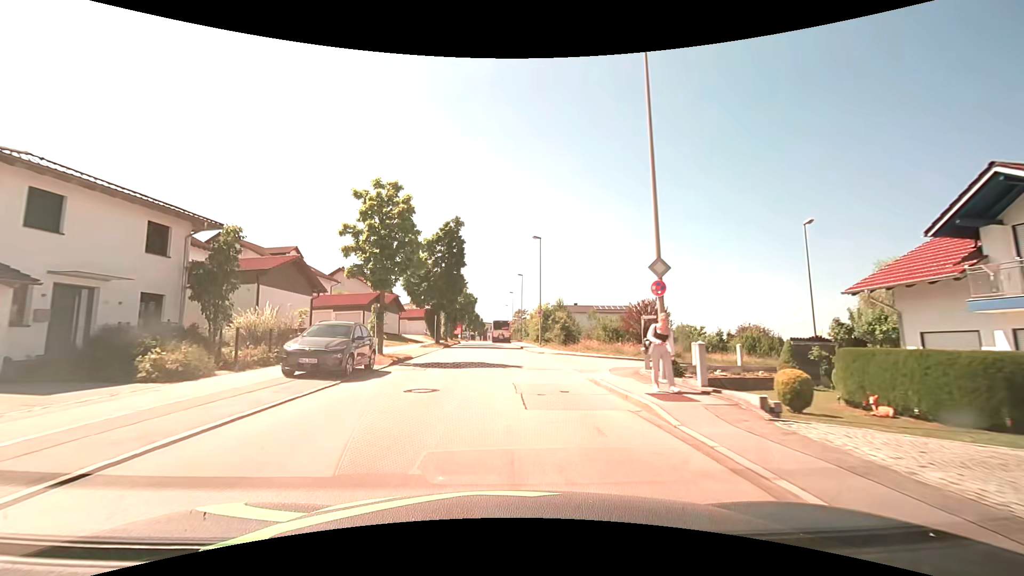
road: residential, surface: asphalt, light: Day
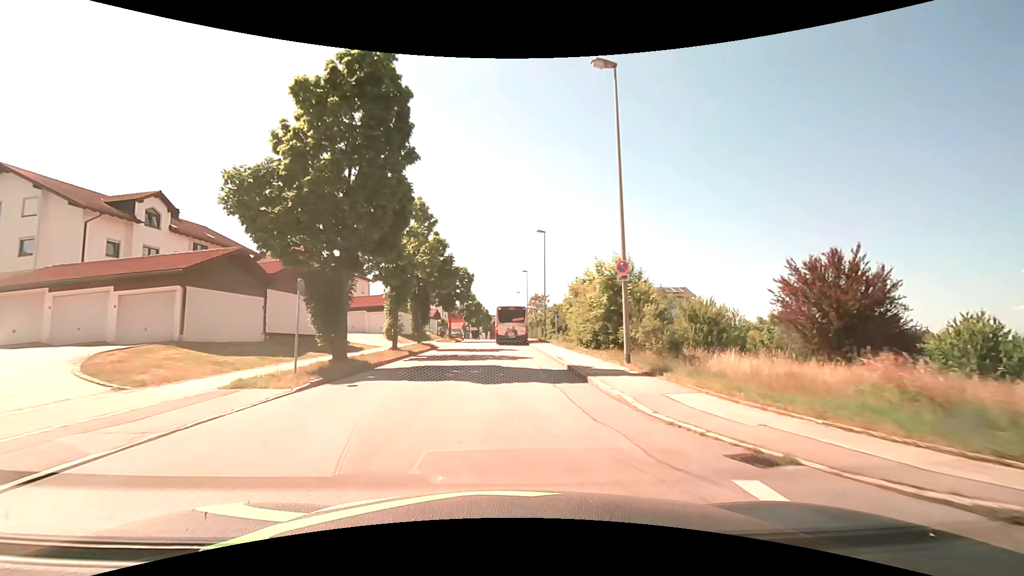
(-0.3, +29.3) m; -1°
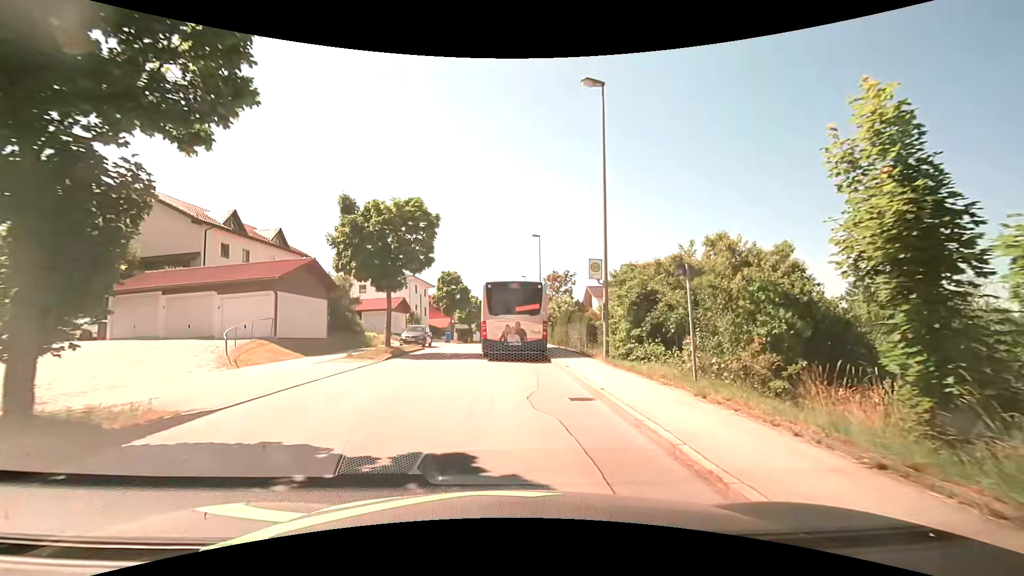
(+0.1, +26.1) m; +1°
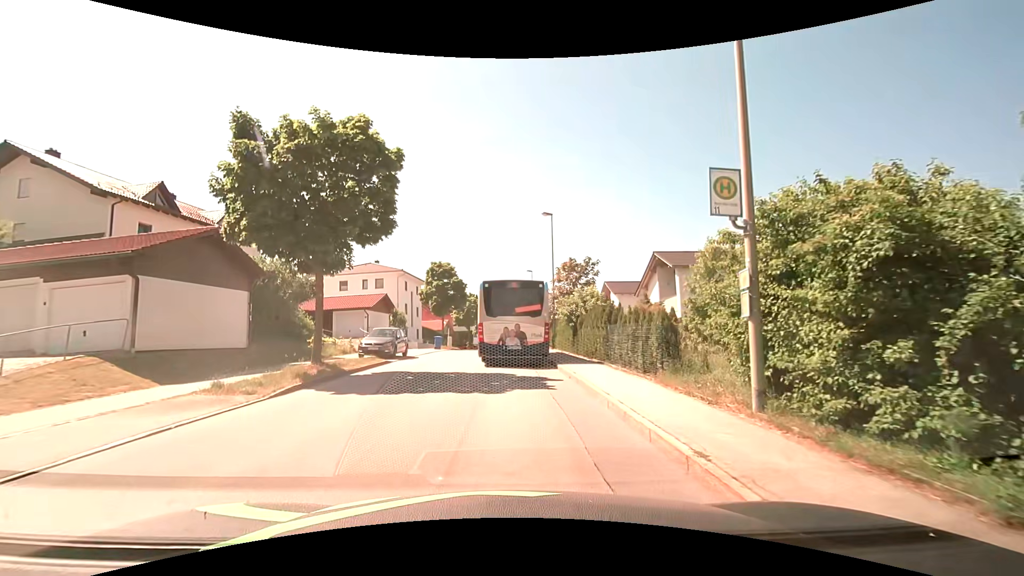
(-0.2, +9.8) m; -2°
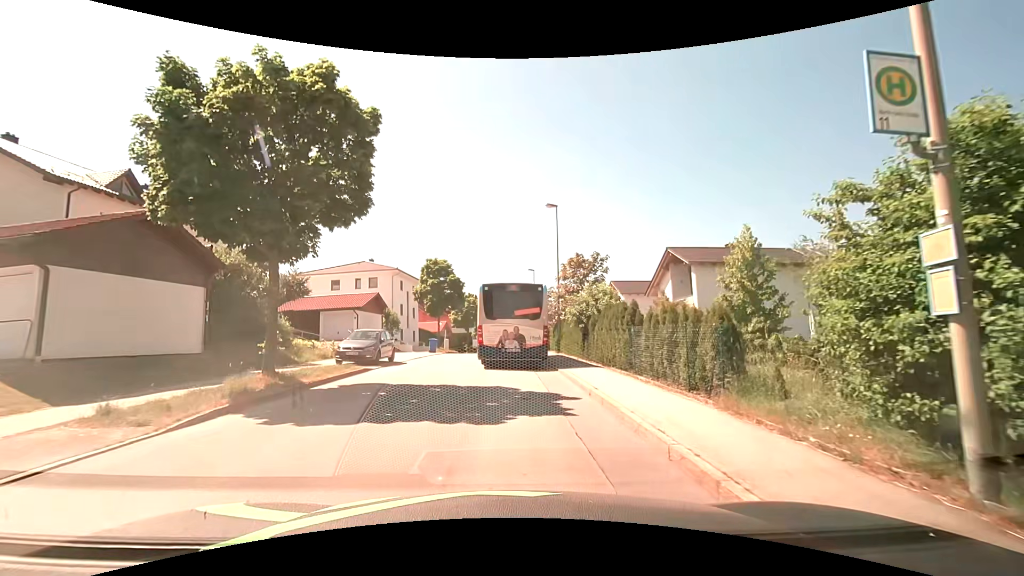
(0.0, +3.1) m; +1°
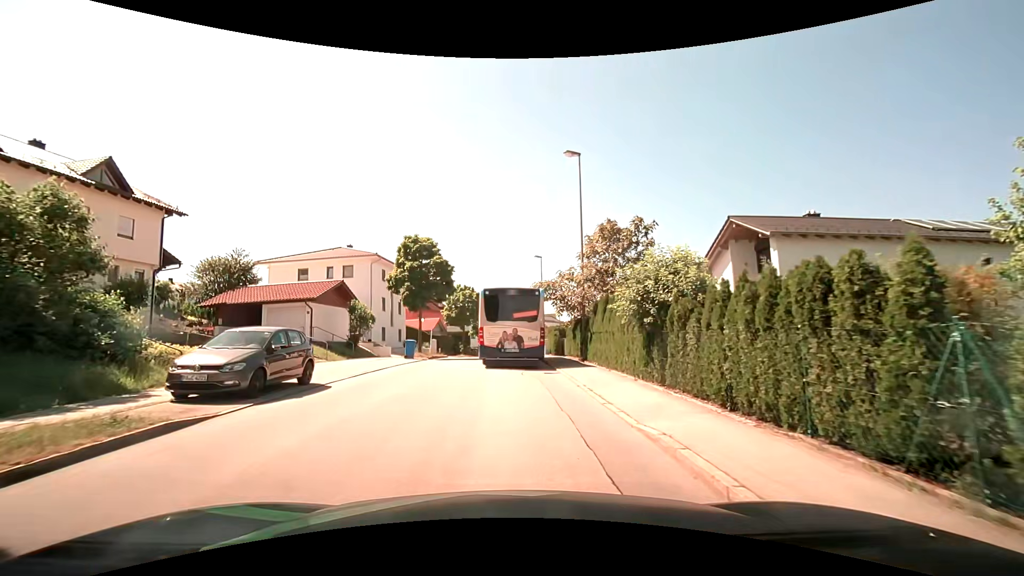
(0.0, +10.0) m; 0°
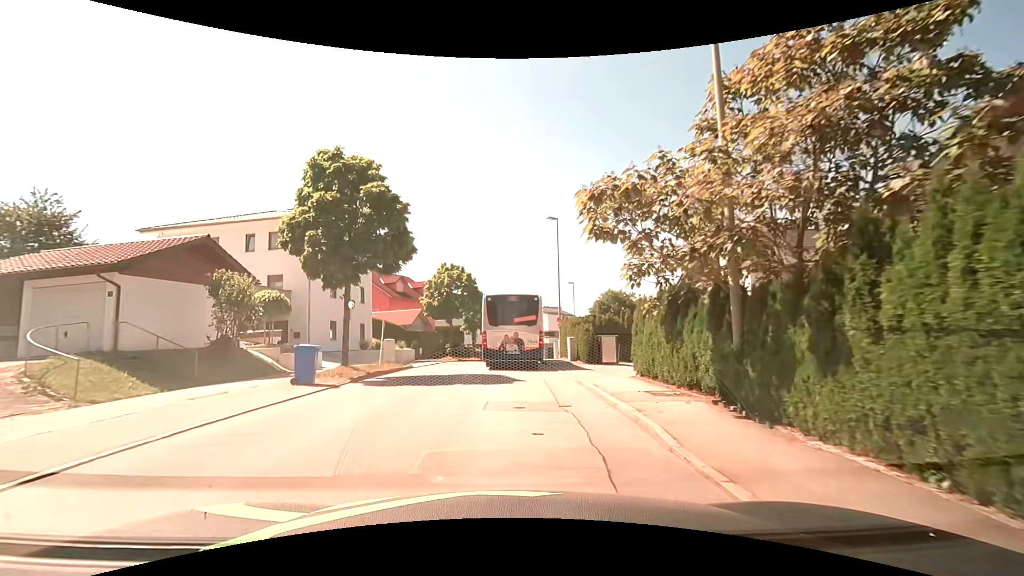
(-0.1, +15.4) m; 0°
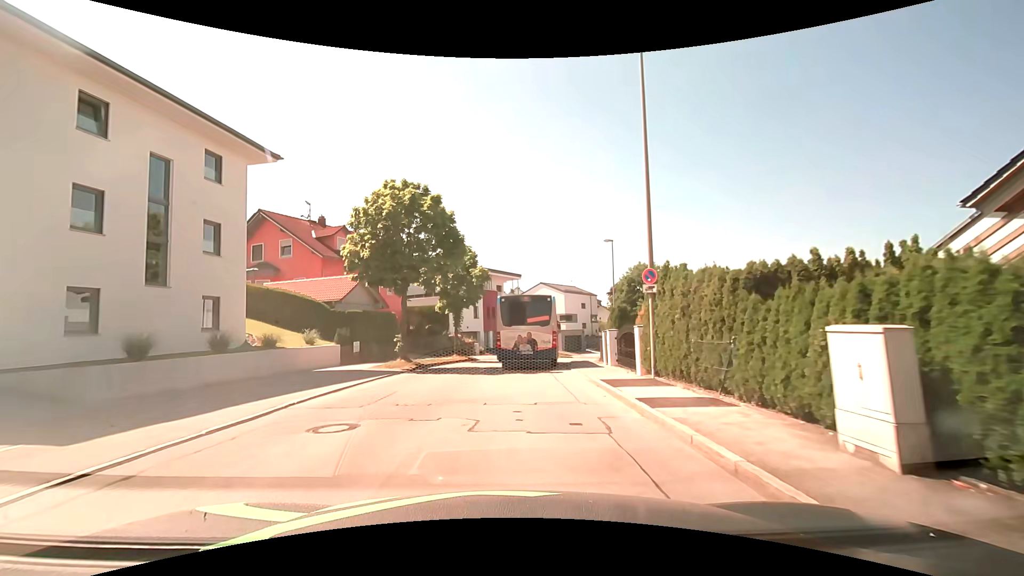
(0.0, +21.6) m; 0°
(0, +10) (0, +20) (+1, +30) (+4, +40) (+8, +49) (+14, +57) (+21, +63) (+30, +68) (+39, +72) (+49, +75) m
